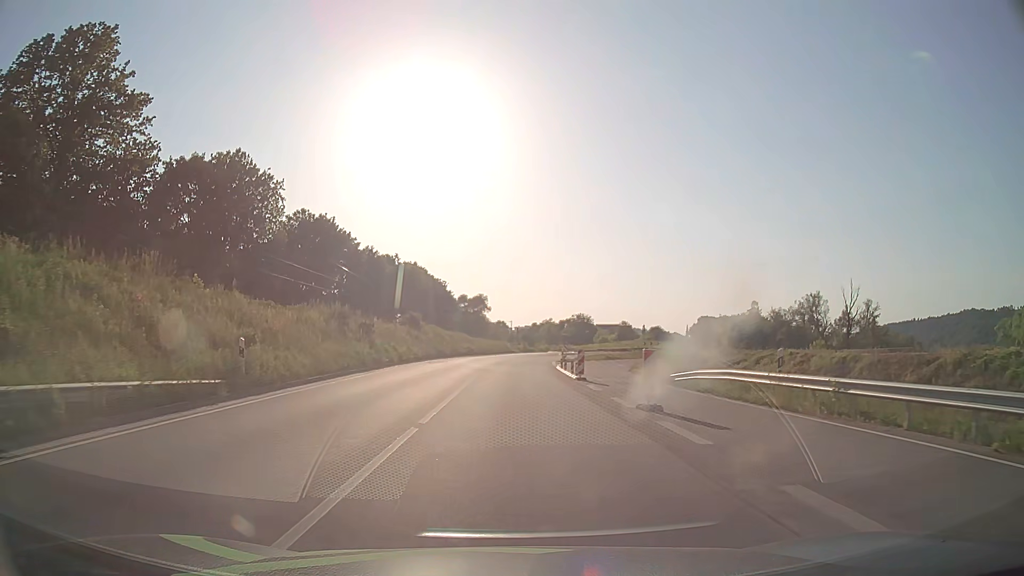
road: primary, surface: asphalt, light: Day
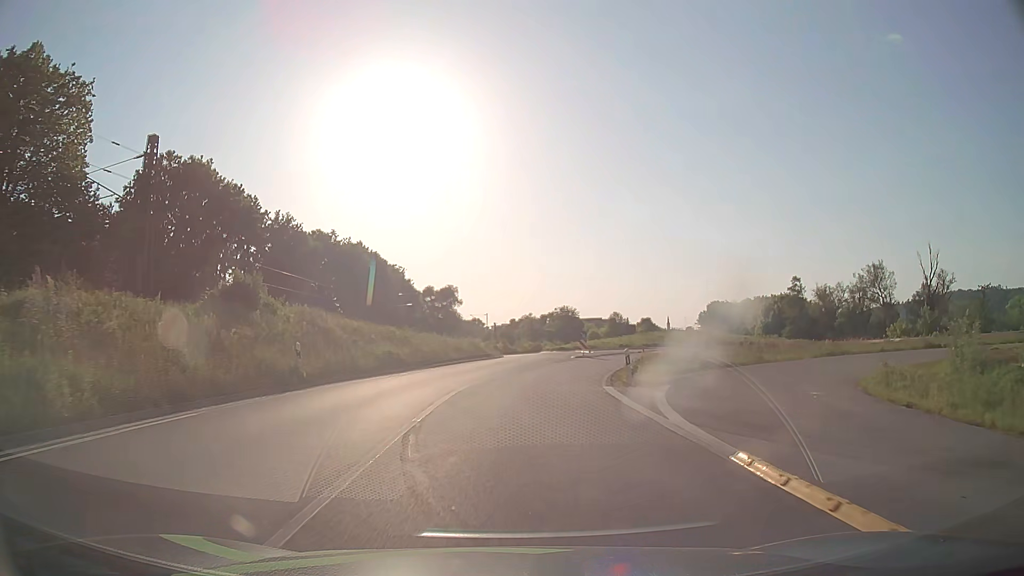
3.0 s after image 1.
(+0.3, +36.2) m; +2°
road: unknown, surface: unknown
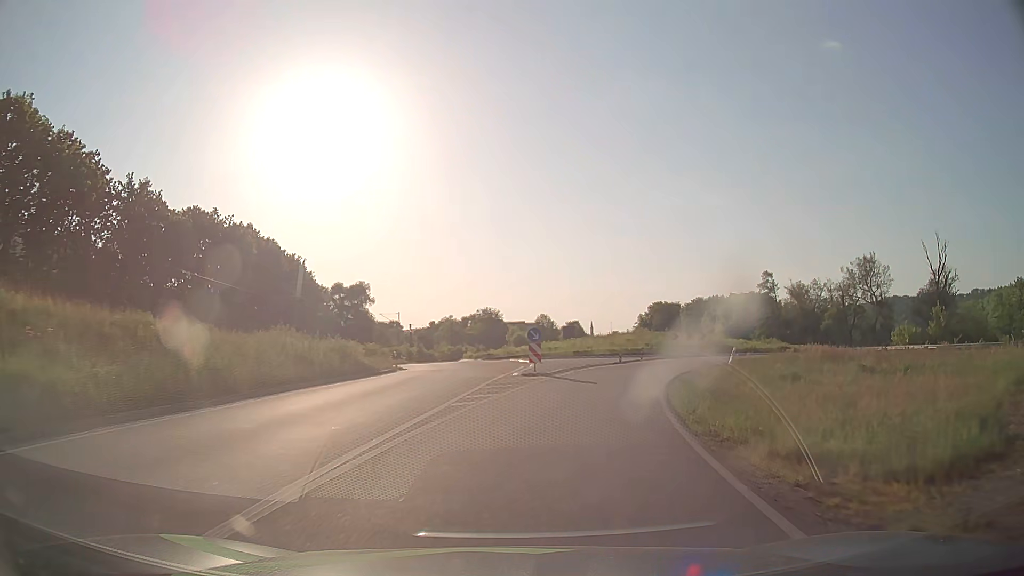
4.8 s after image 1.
(+0.9, +20.5) m; +6°
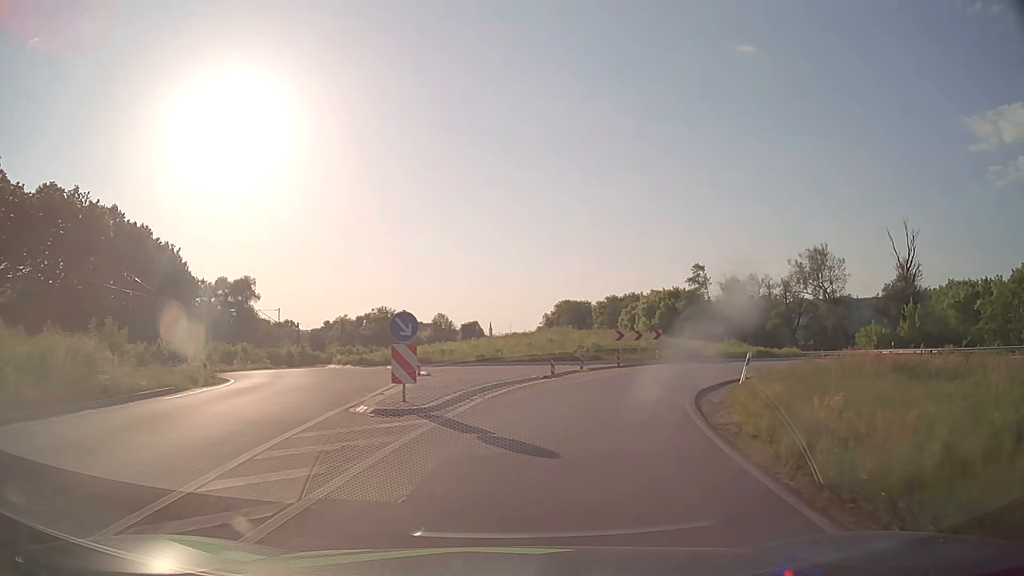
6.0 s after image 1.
(+0.9, +13.2) m; +9°
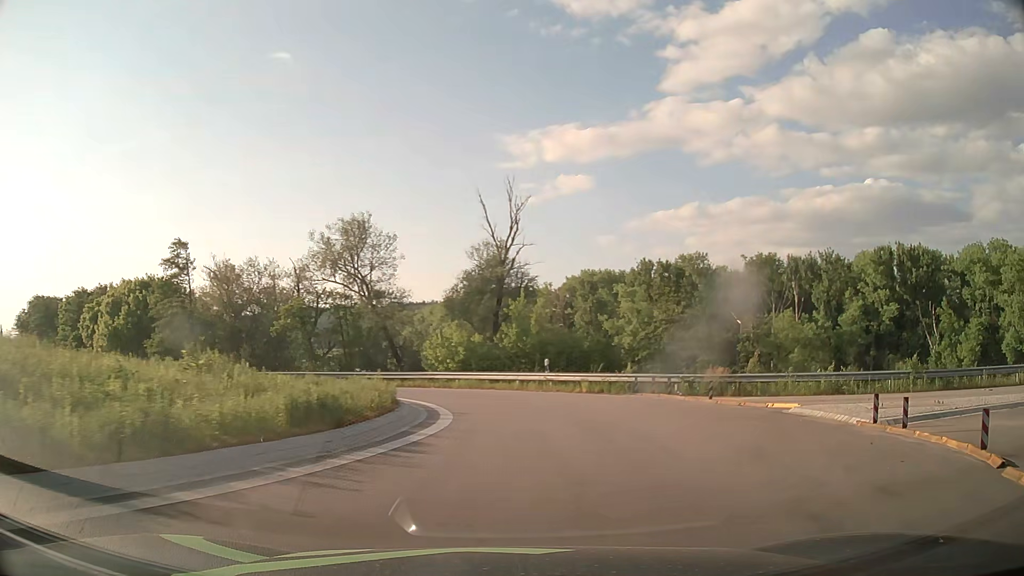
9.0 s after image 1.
(+8.2, +26.4) m; +43°
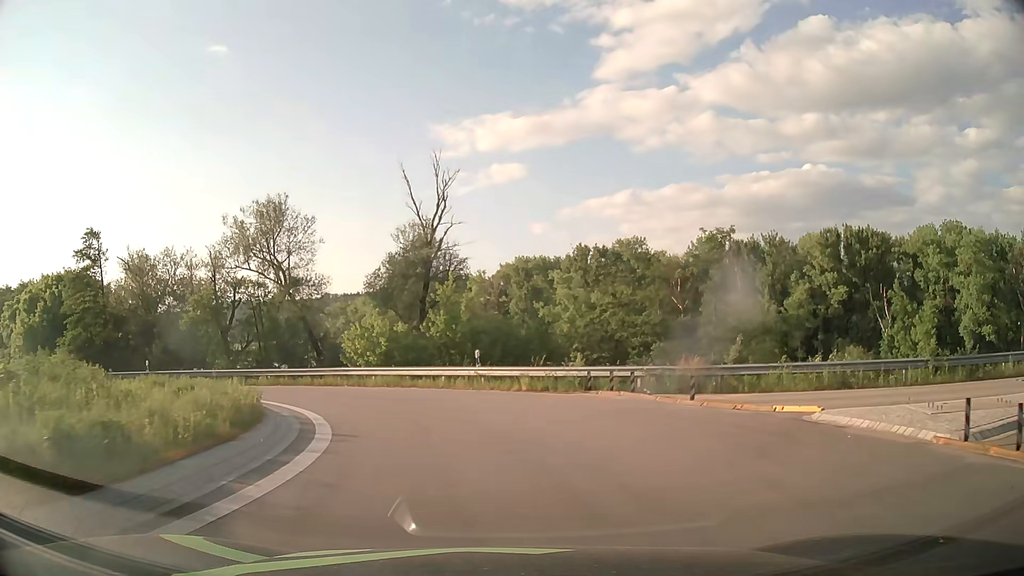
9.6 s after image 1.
(+0.3, +4.9) m; +6°
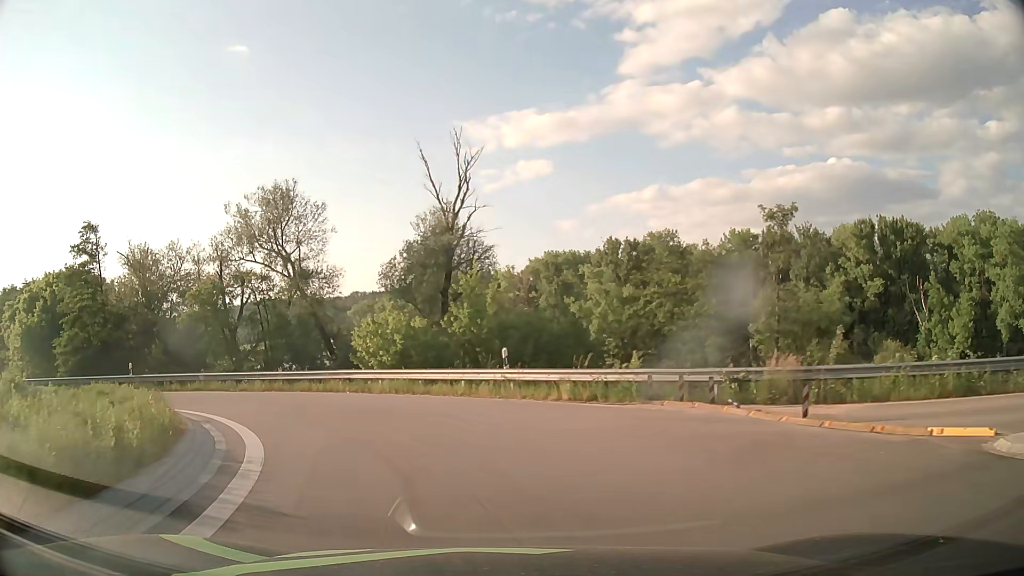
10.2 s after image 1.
(-0.1, +4.7) m; -2°
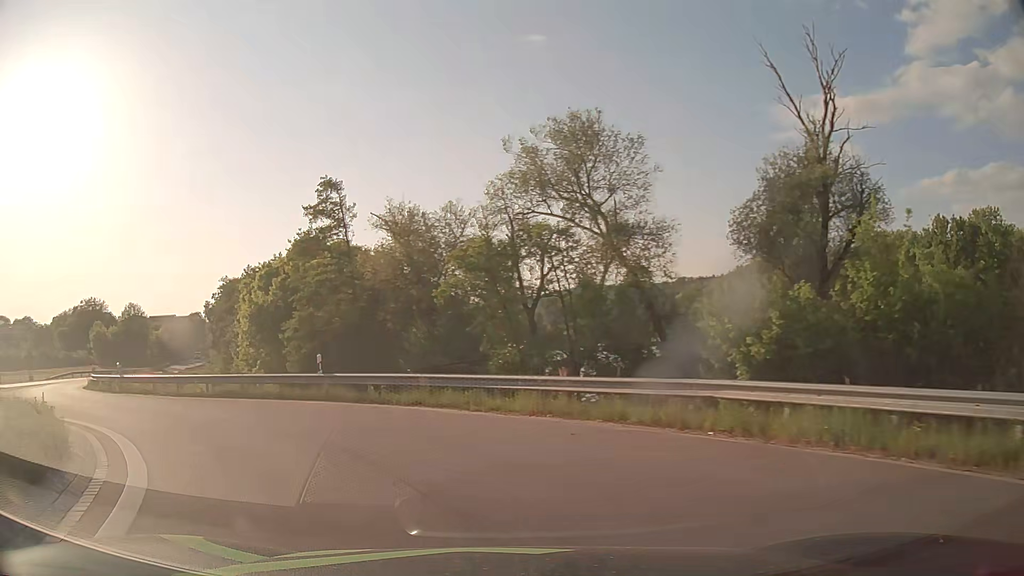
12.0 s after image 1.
(-2.8, +13.1) m; -28°
